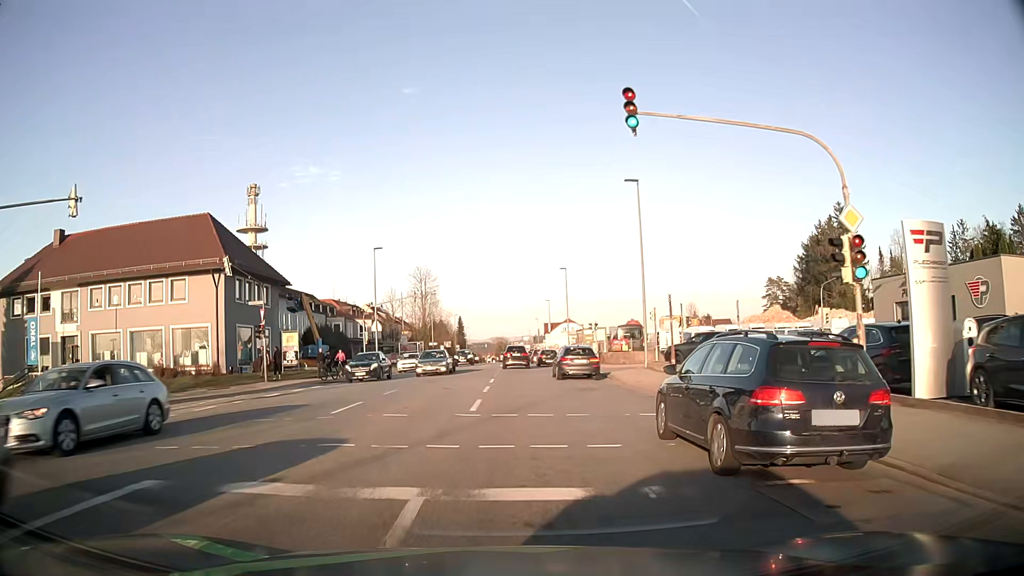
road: tertiary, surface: asphalt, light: Day
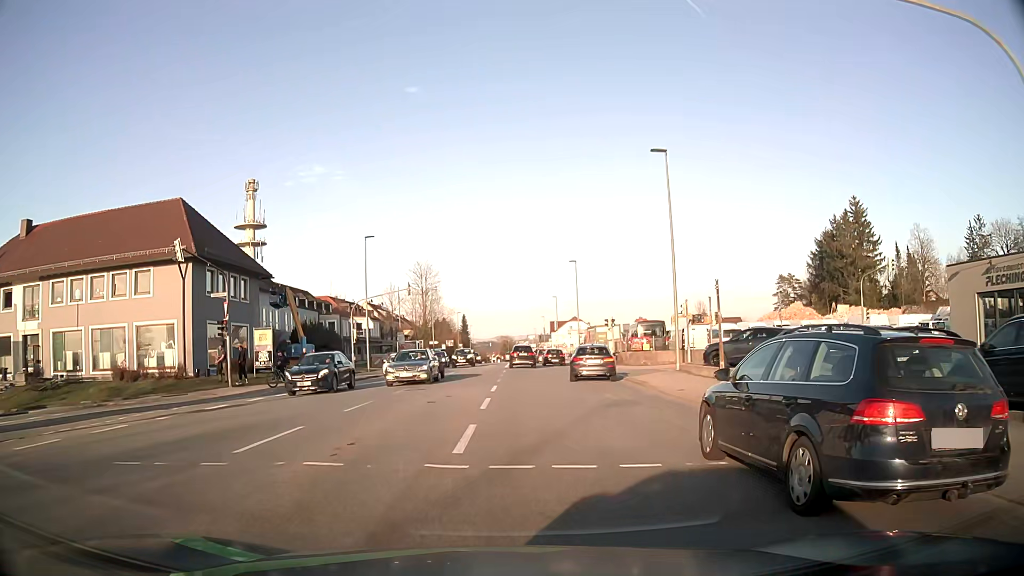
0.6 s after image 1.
(0.0, +5.7) m; 0°
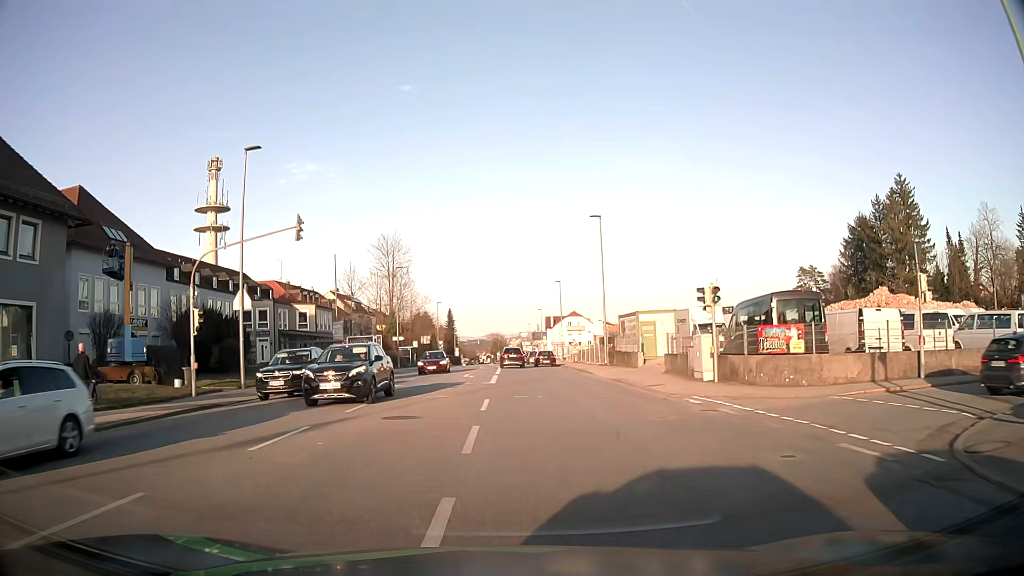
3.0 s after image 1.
(+0.1, +23.8) m; +1°
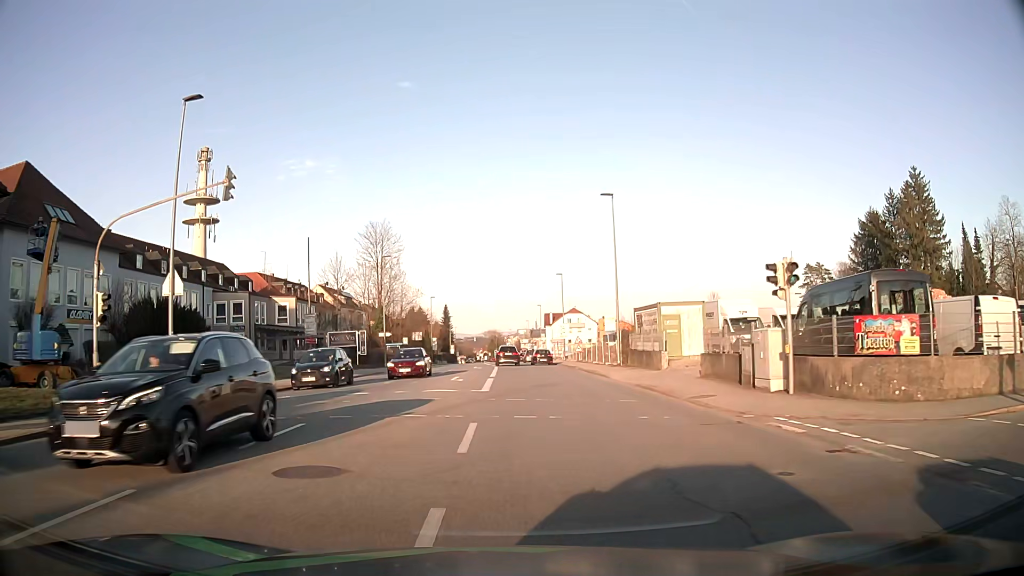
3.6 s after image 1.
(0.0, +6.2) m; 0°
(0, +10) (0, +20) (0, +30) (0, +40) (0, +50) (0, +60) (0, +70) (-1, +80) (-1, +90) (-1, +100) m
